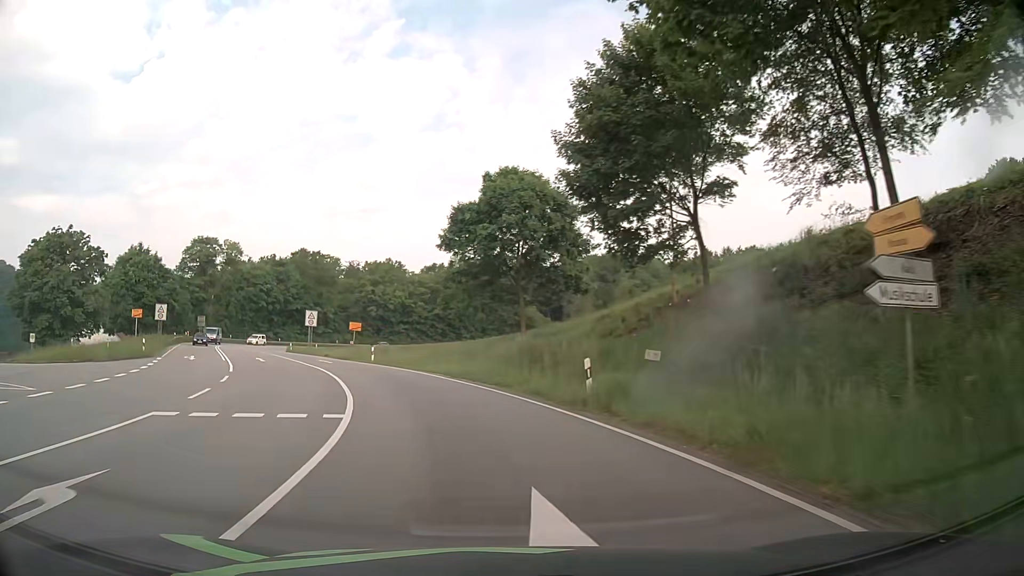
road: primary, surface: asphalt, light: Day
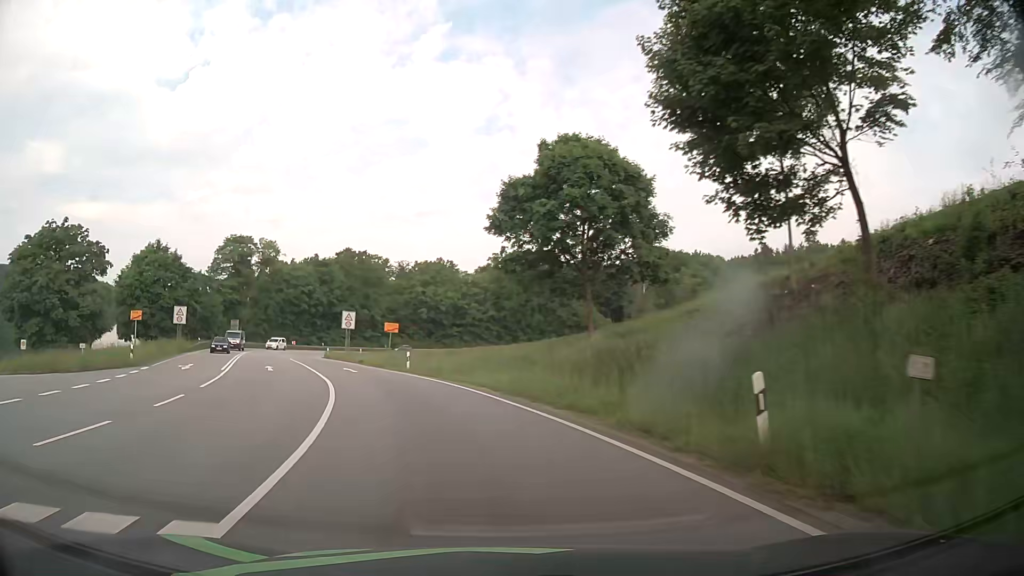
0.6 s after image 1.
(-0.3, +7.8) m; -5°
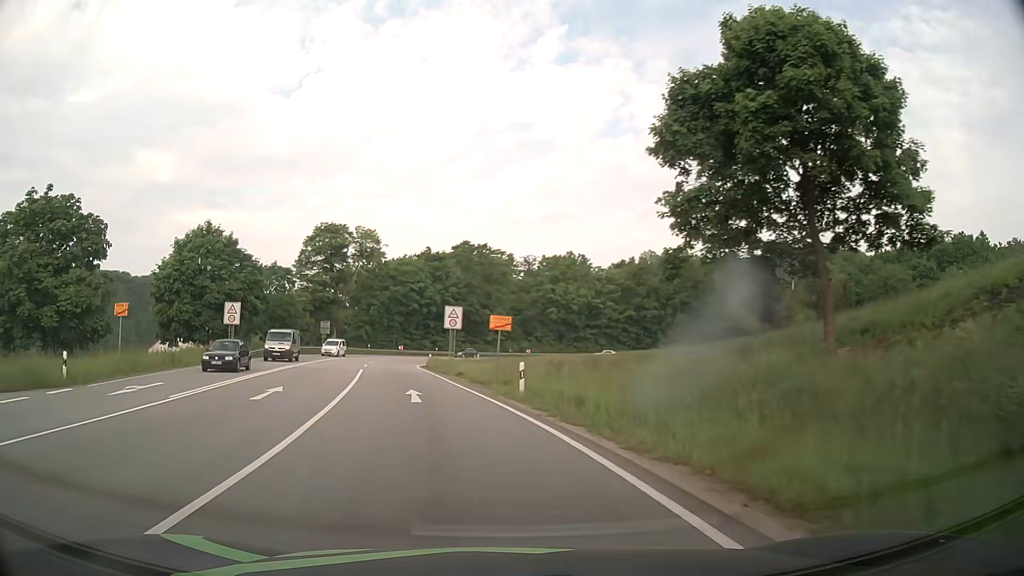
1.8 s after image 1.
(-1.5, +15.5) m; -11°
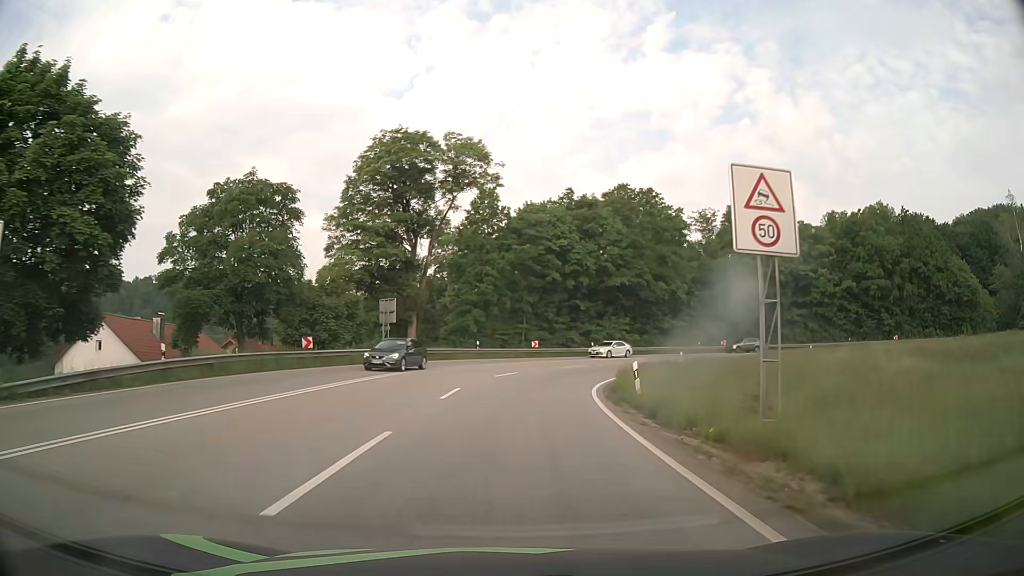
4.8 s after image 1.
(-6.2, +38.5) m; -11°
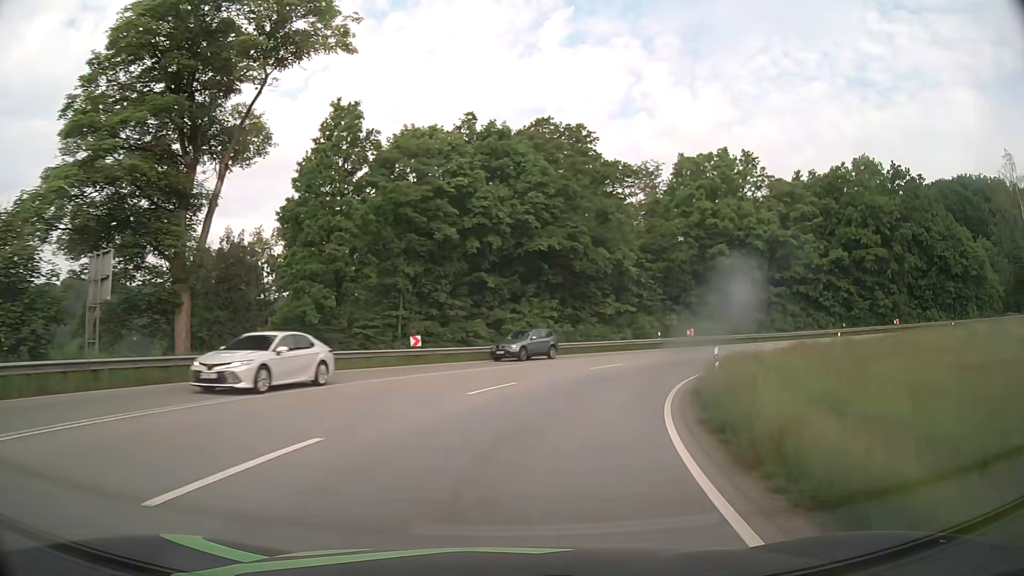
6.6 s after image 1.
(+1.4, +23.5) m; +9°
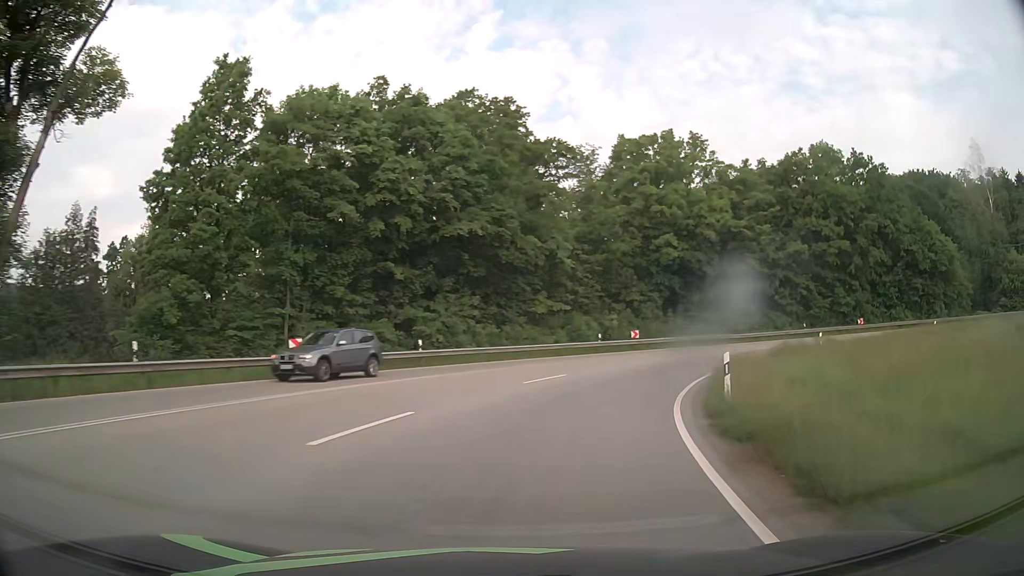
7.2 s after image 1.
(+0.4, +7.8) m; +6°
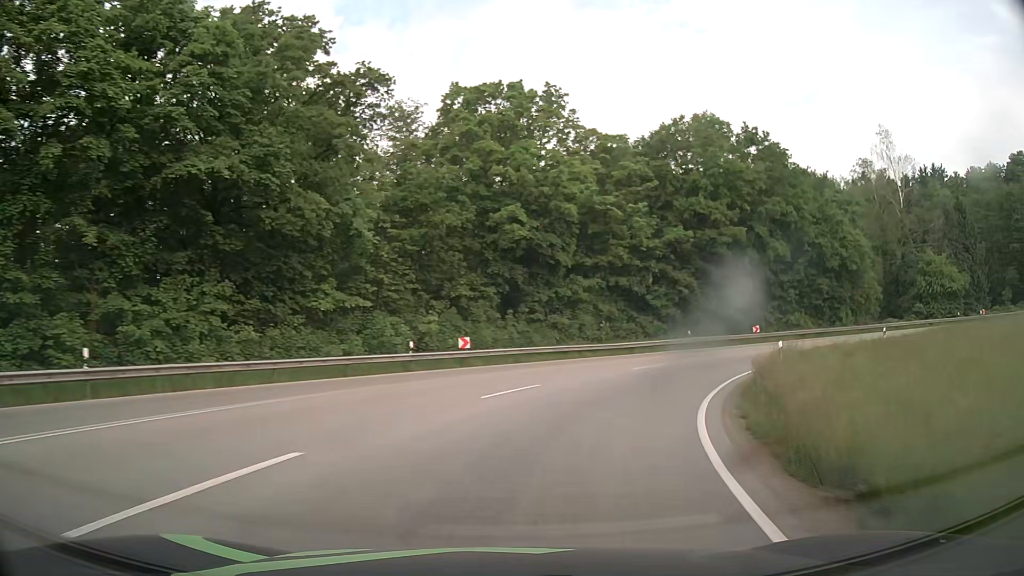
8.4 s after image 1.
(+2.0, +15.3) m; +15°
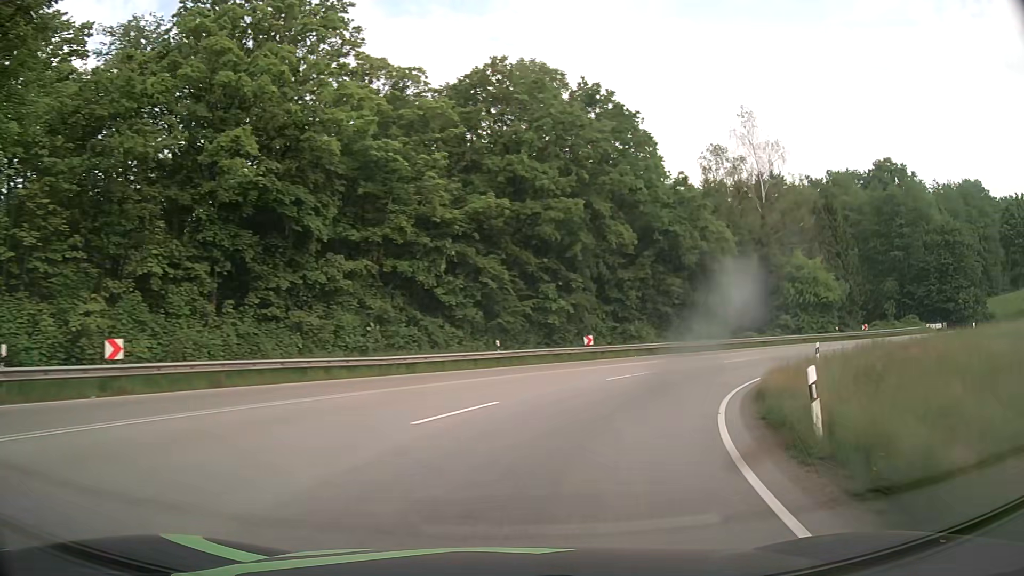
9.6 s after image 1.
(+2.3, +15.0) m; +19°
(+1, +10) (+4, +19) (+10, +28) (+17, +35) (+25, +40) (+35, +43) (+45, +44) (+55, +43) (+64, +40) (+73, +35) m
